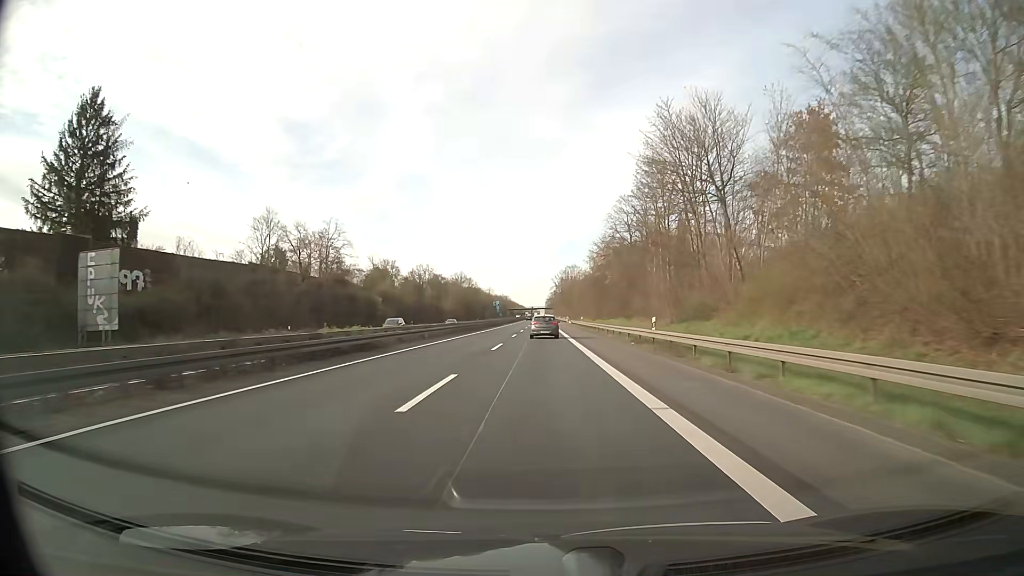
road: trunk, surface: asphalt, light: Day
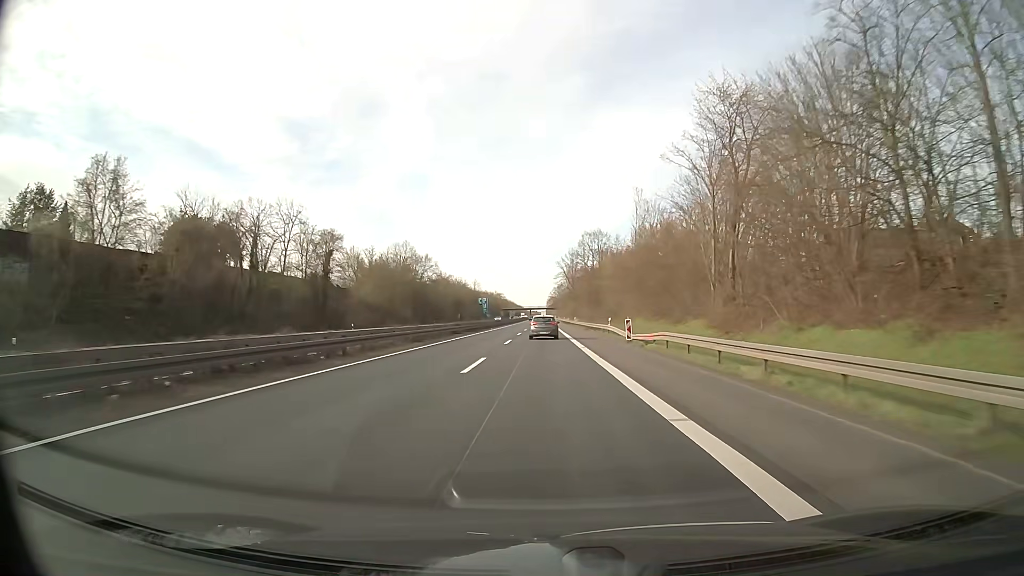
(+0.2, +83.3) m; 0°
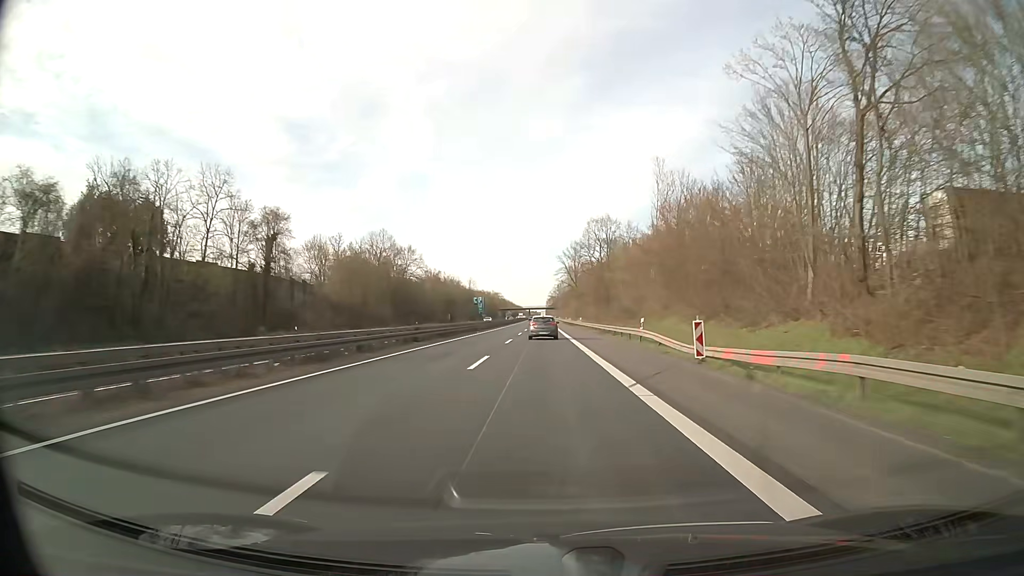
(0.0, +16.7) m; 0°
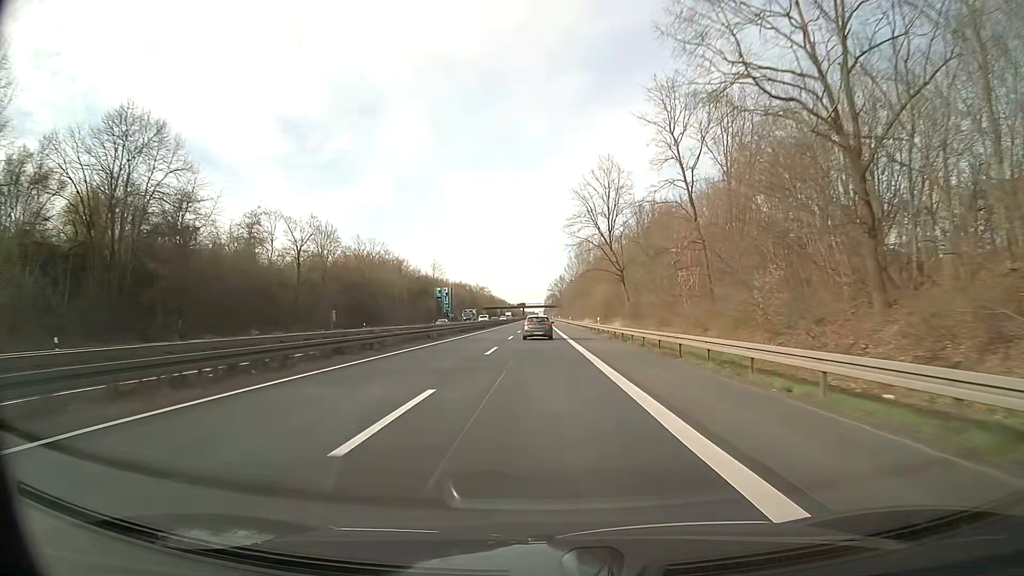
(+0.2, +83.3) m; 0°
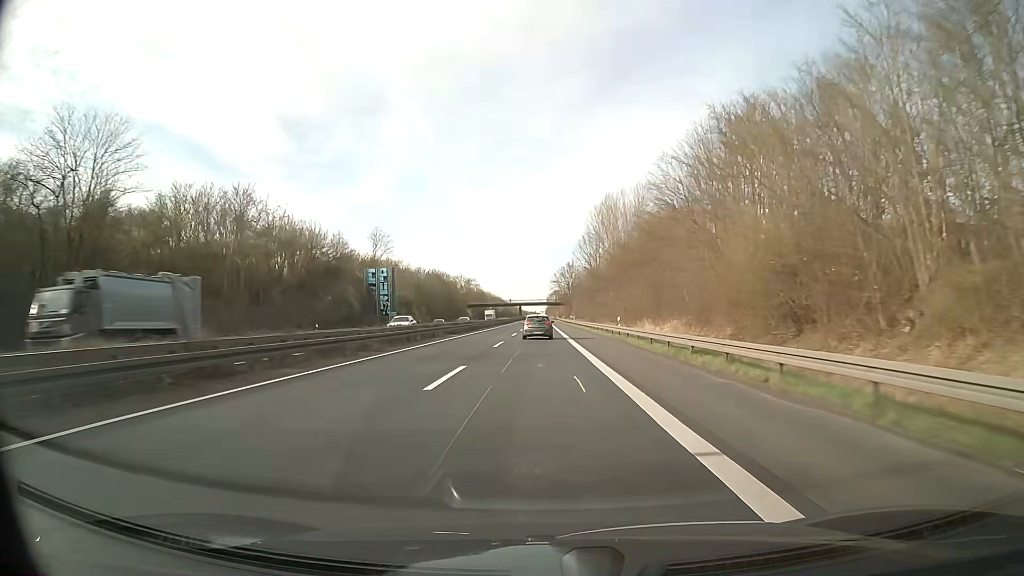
(0.0, +66.2) m; 0°
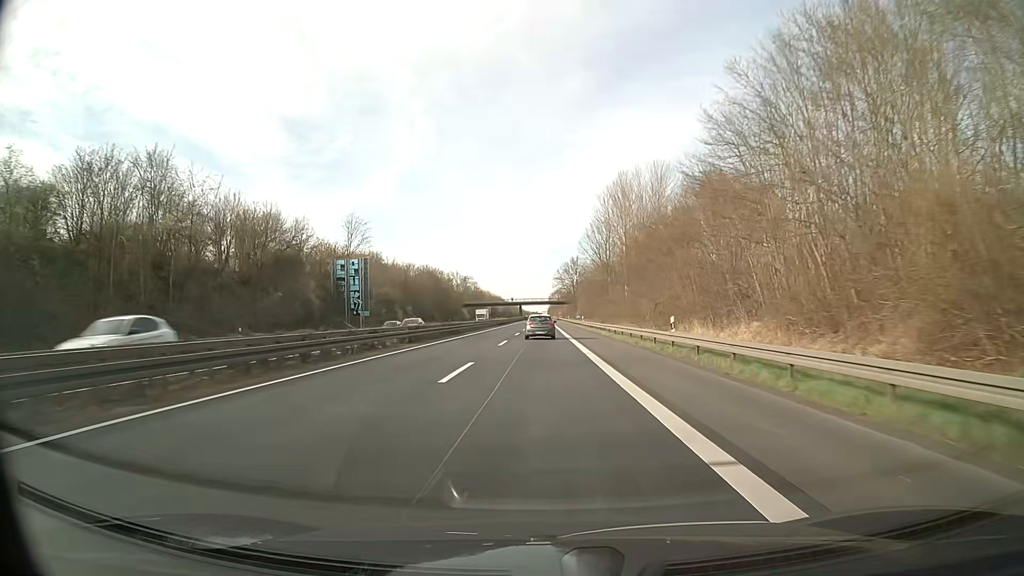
(0.0, +16.5) m; 0°
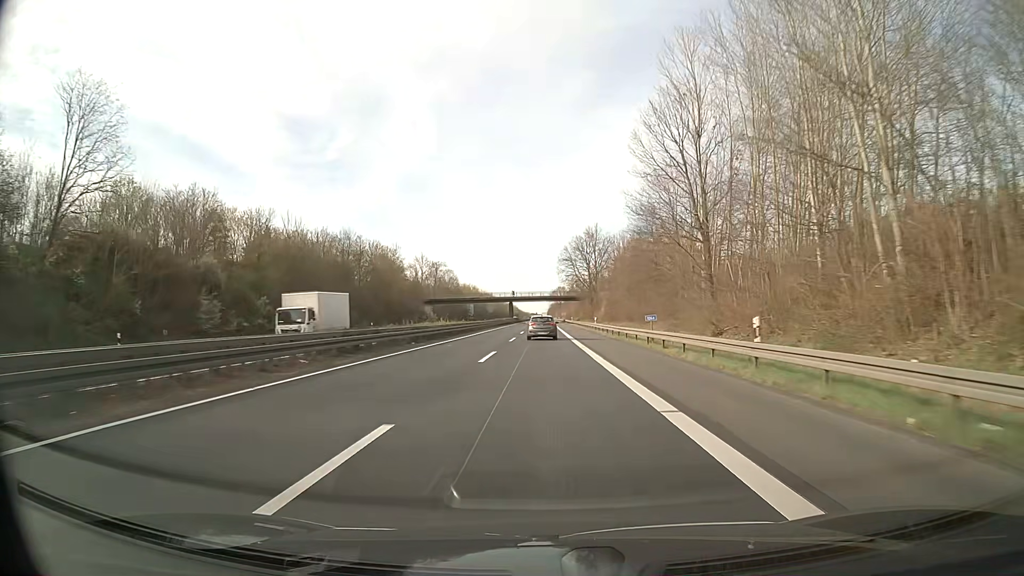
(-0.2, +65.7) m; 0°
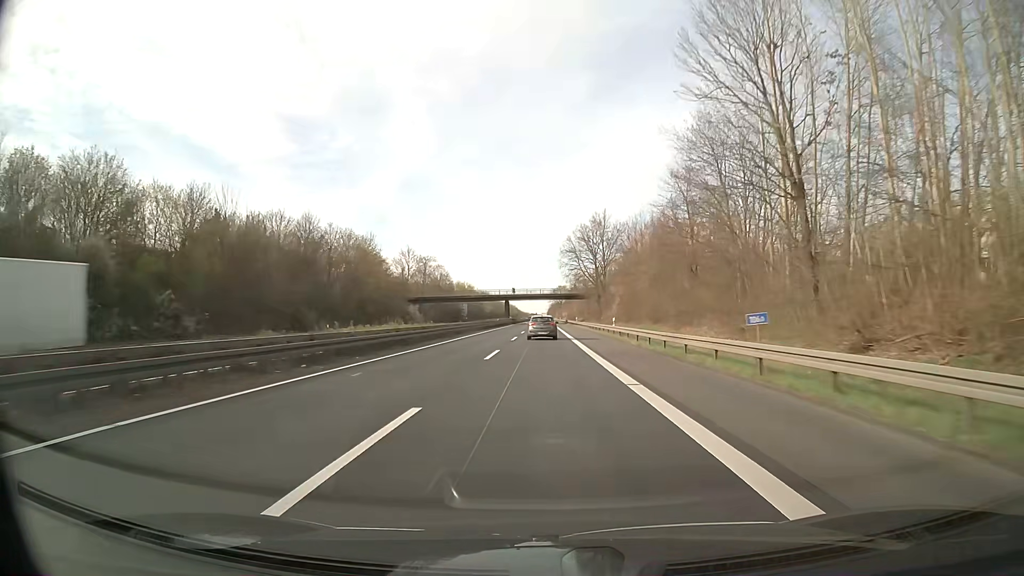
(0.0, +16.4) m; 0°
(0, +10) (0, +20) (0, +30) (0, +40) (0, +50) (0, +60) (0, +70) (0, +80) (0, +90) (0, +100) m
